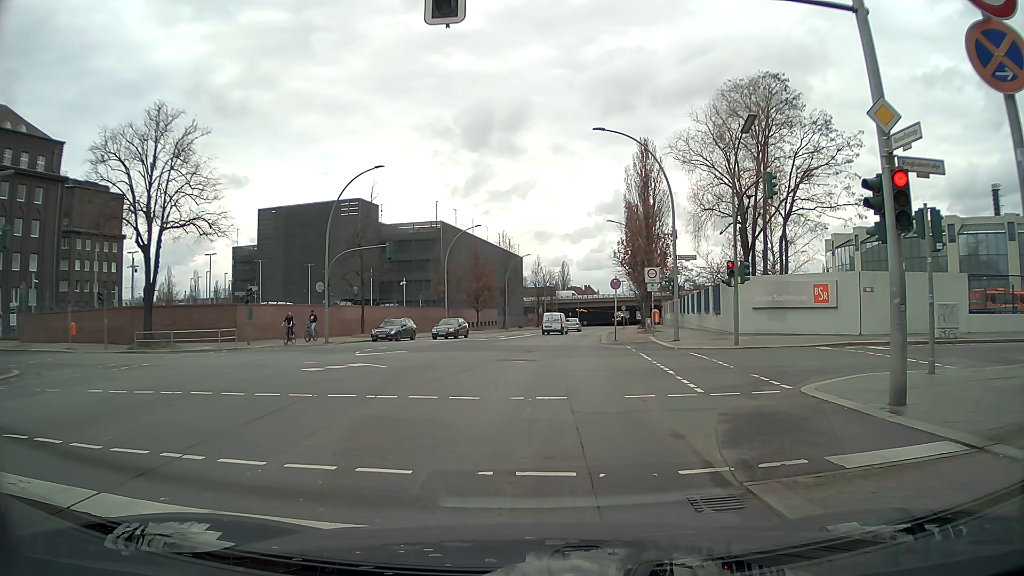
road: secondary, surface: asphalt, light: Day
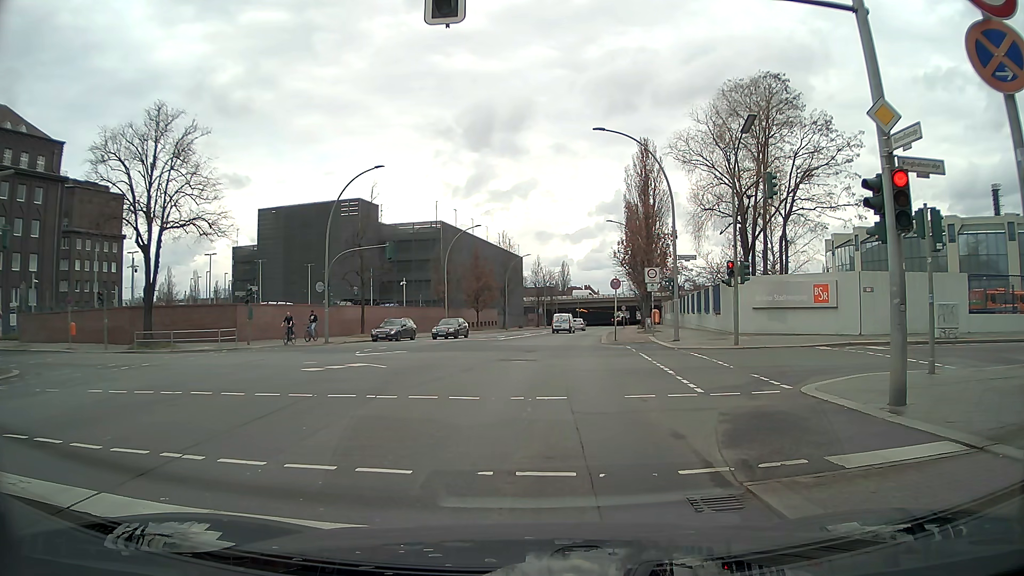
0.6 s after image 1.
(0.0, 0.0) m; 0°
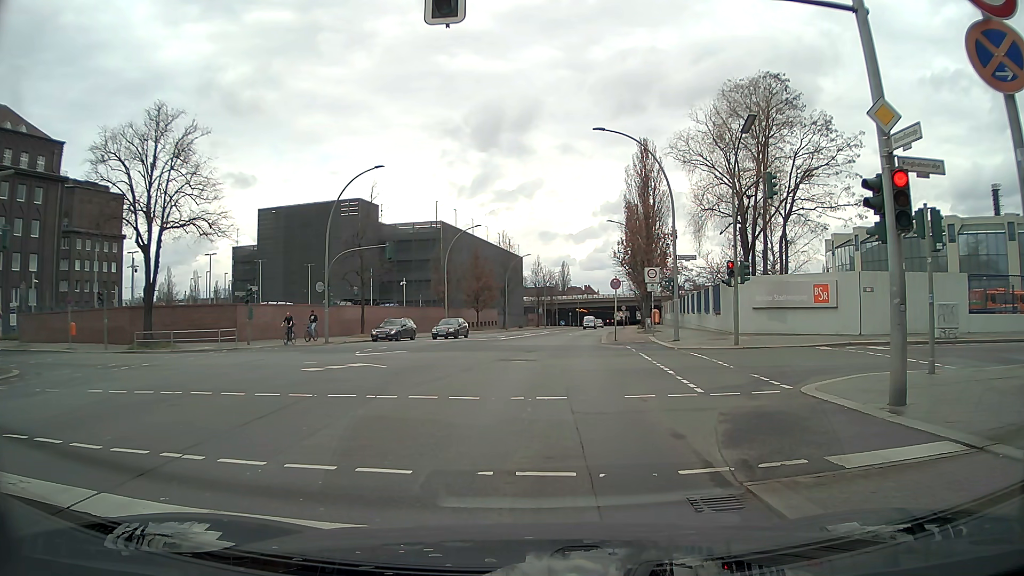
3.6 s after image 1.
(0.0, 0.0) m; 0°
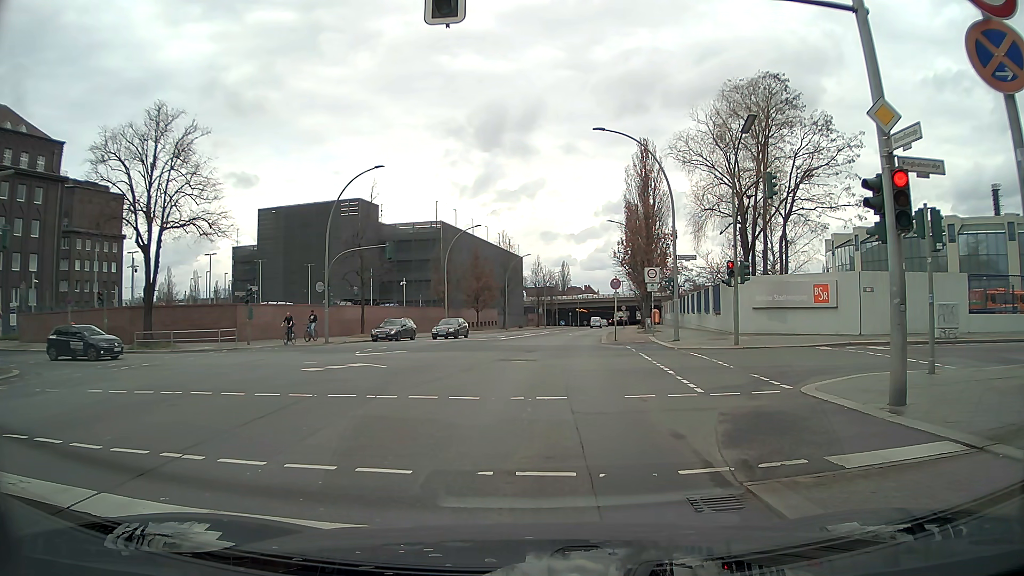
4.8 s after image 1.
(0.0, 0.0) m; 0°
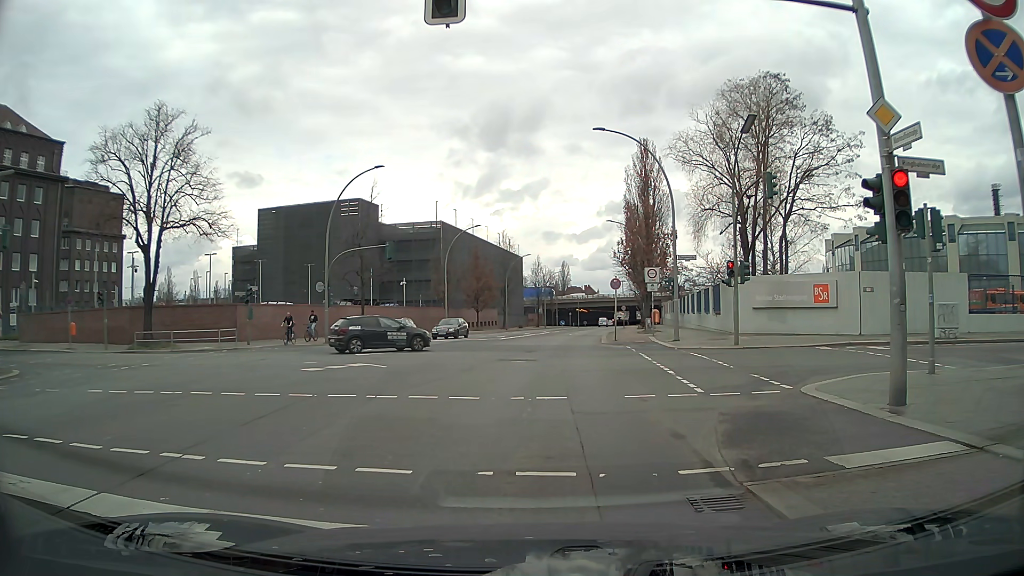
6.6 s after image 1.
(0.0, 0.0) m; 0°
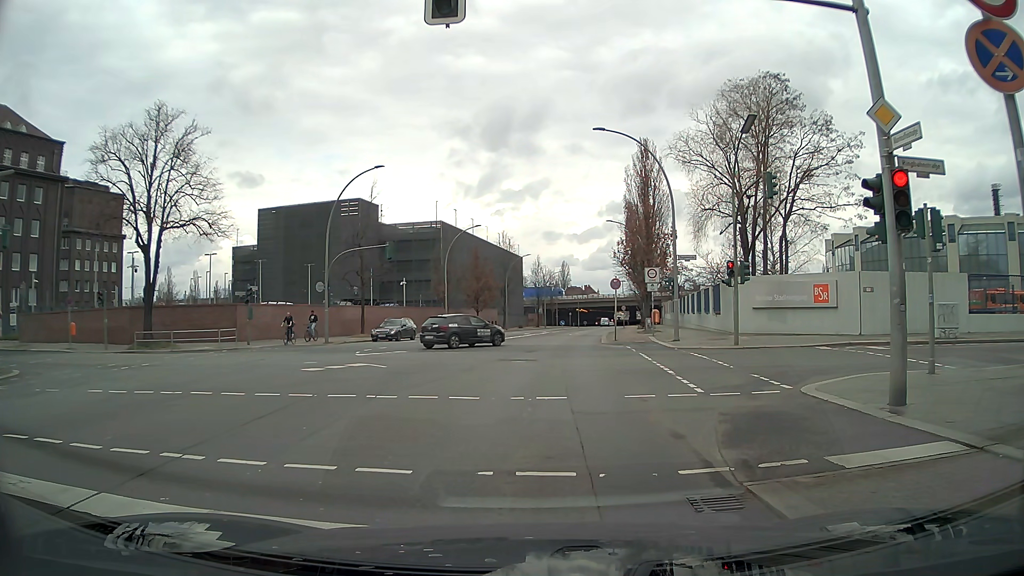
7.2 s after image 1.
(0.0, 0.0) m; 0°
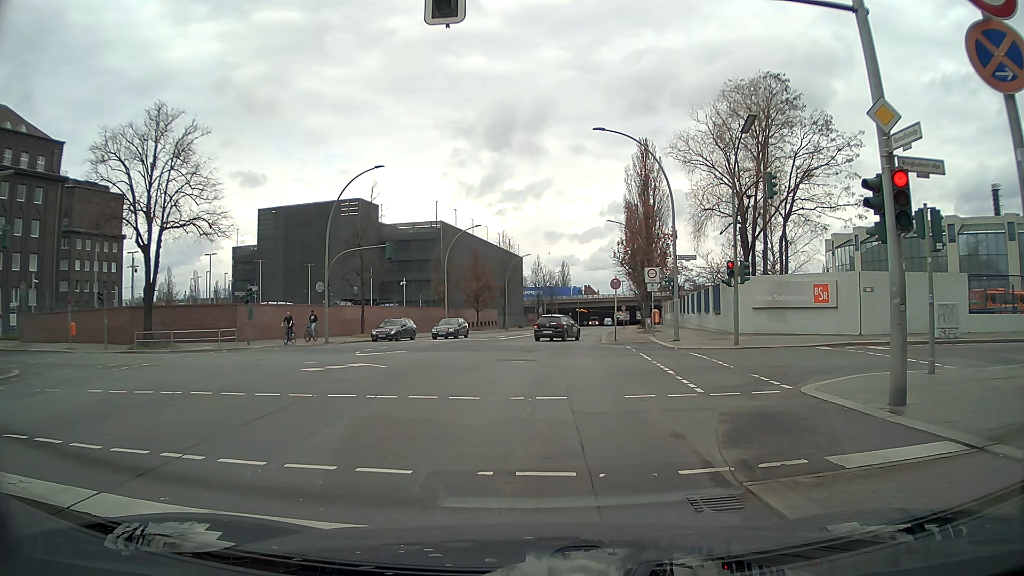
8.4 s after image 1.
(0.0, 0.0) m; 0°
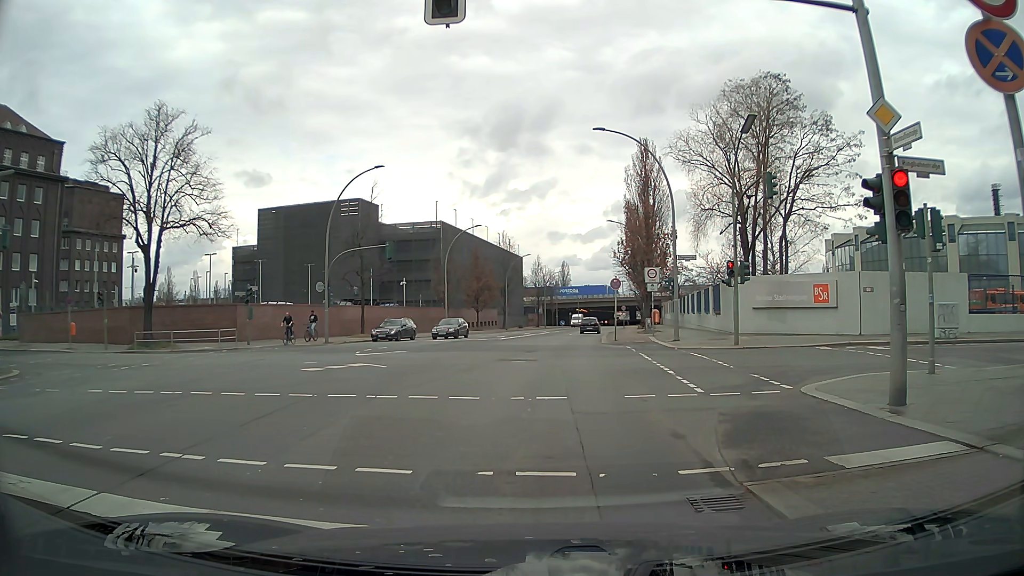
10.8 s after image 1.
(0.0, 0.0) m; 0°
